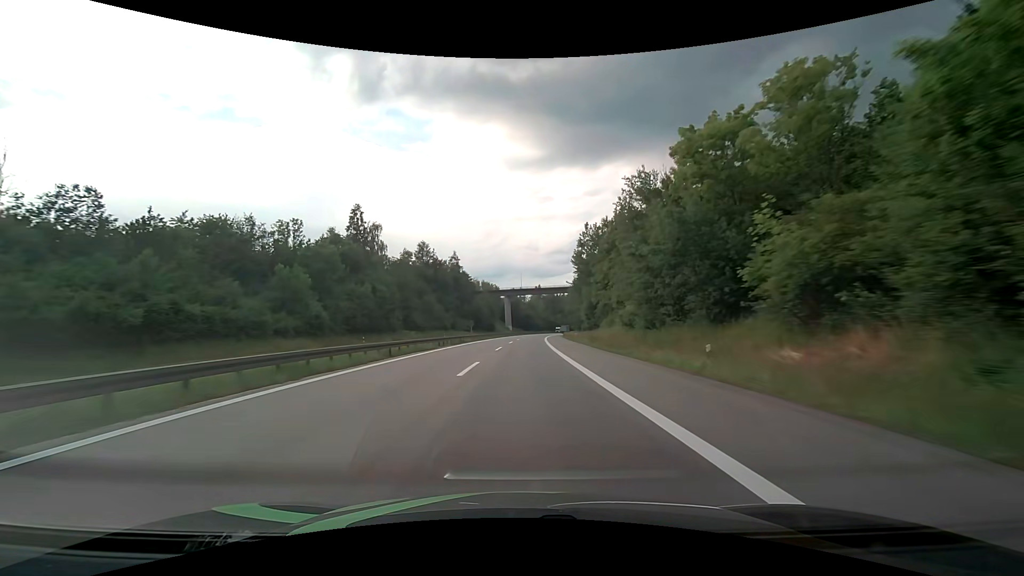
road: motorway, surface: asphalt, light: Day
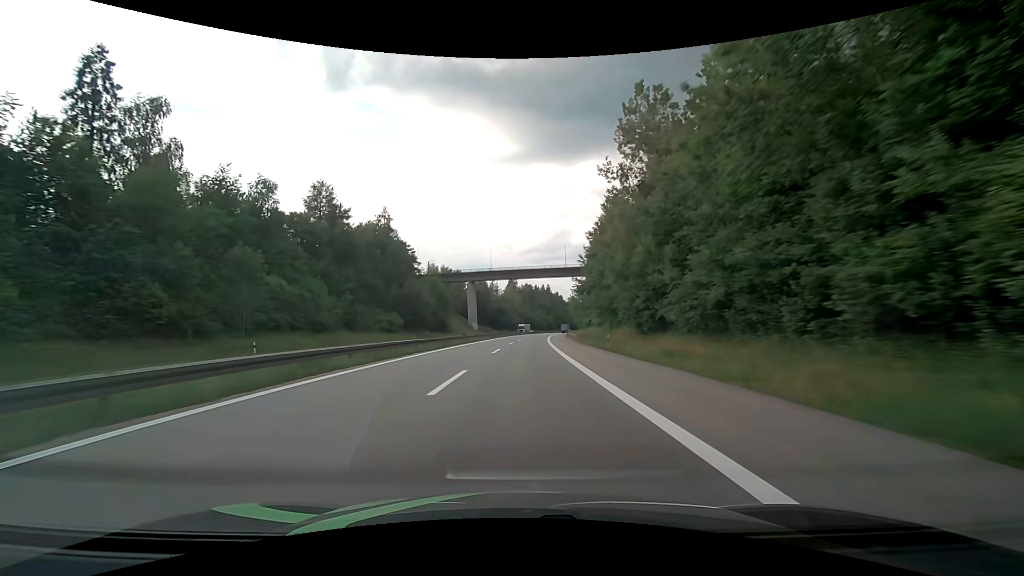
(+2.3, +76.2) m; +3°
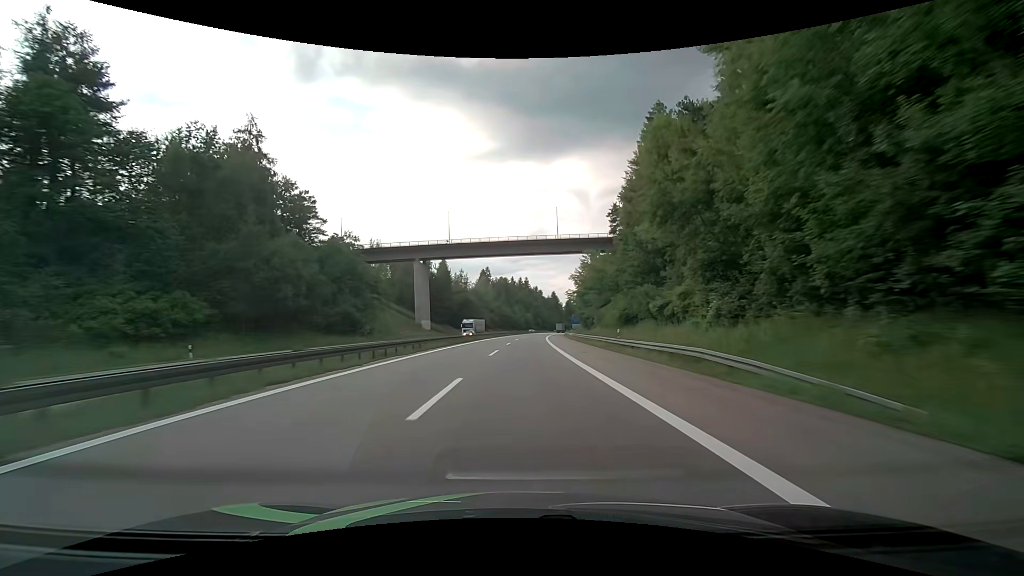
(+1.3, +57.2) m; +3°
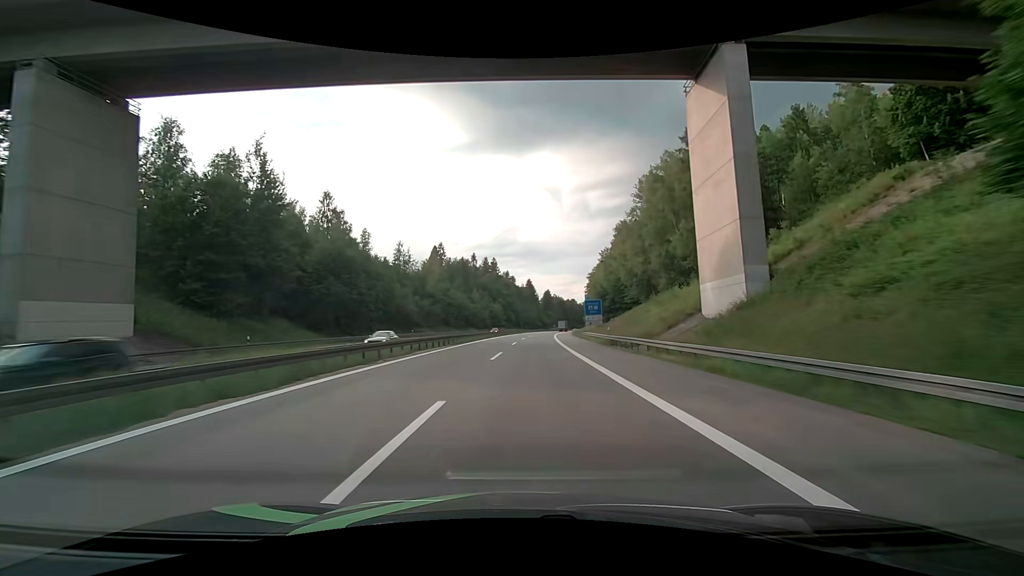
(+3.2, +94.5) m; +3°
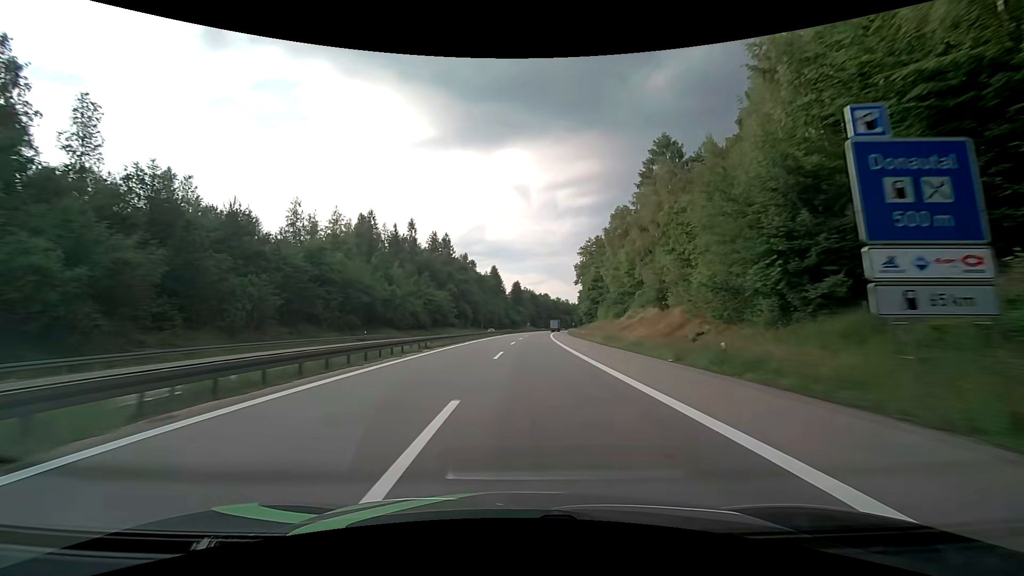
(+2.4, +71.6) m; +3°
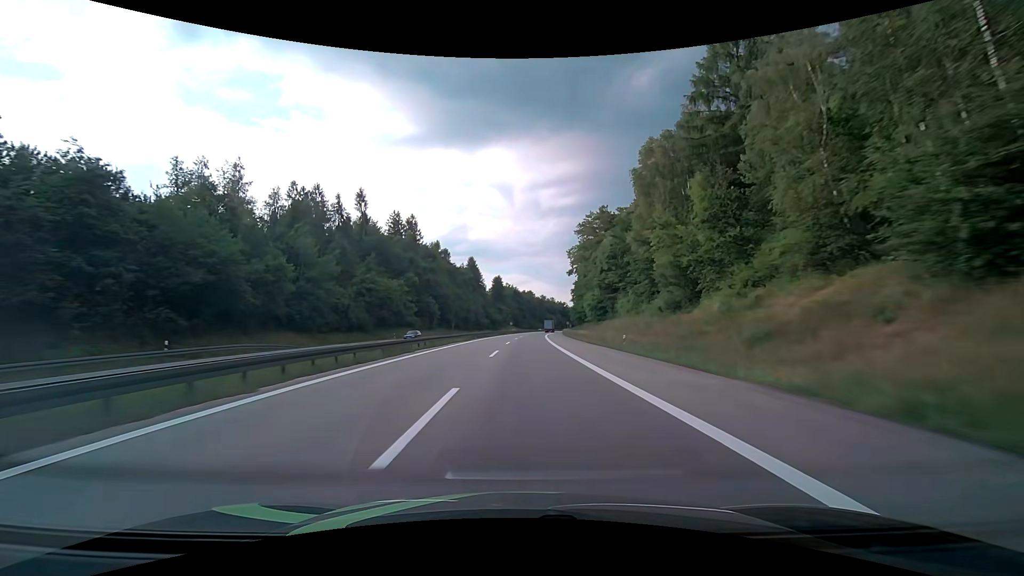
(+0.9, +34.2) m; +3°
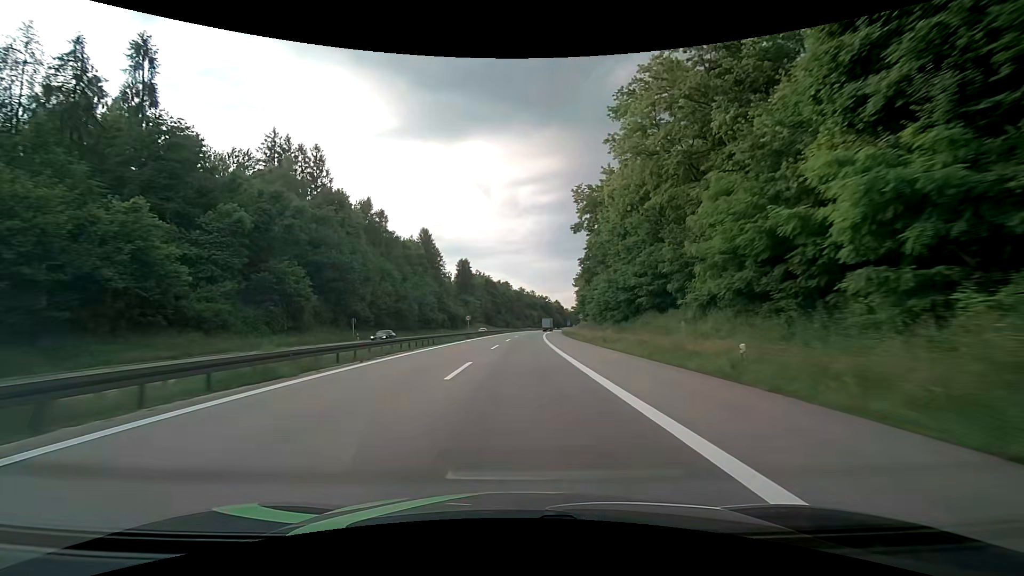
(+1.4, +64.3) m; +3°
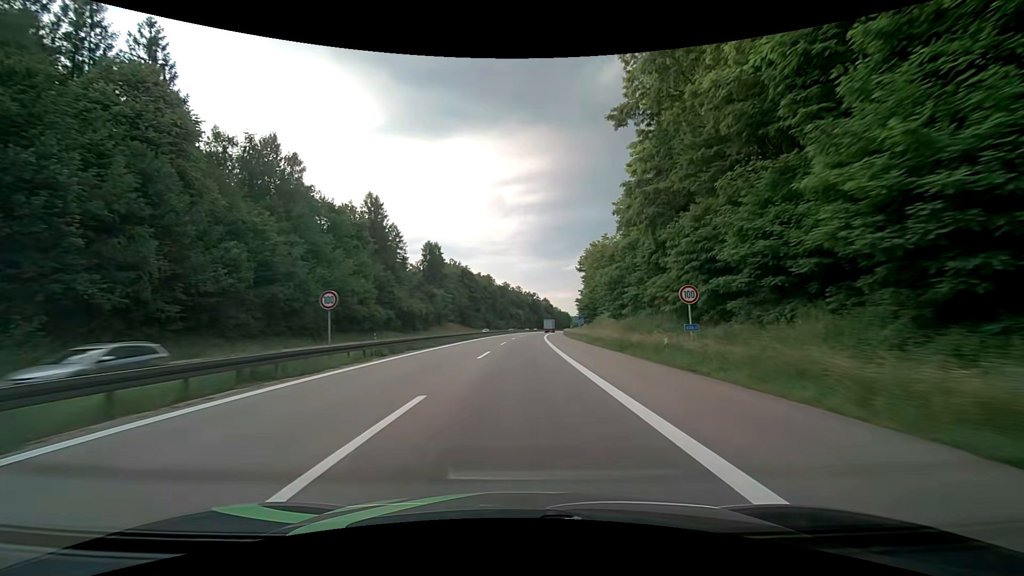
(+0.6, +44.5) m; +2°
(0, +10) (0, +20) (0, +30) (+1, +40) (+1, +50) (+2, +60) (+2, +70) (+3, +80) (+3, +90) (+4, +100) m
